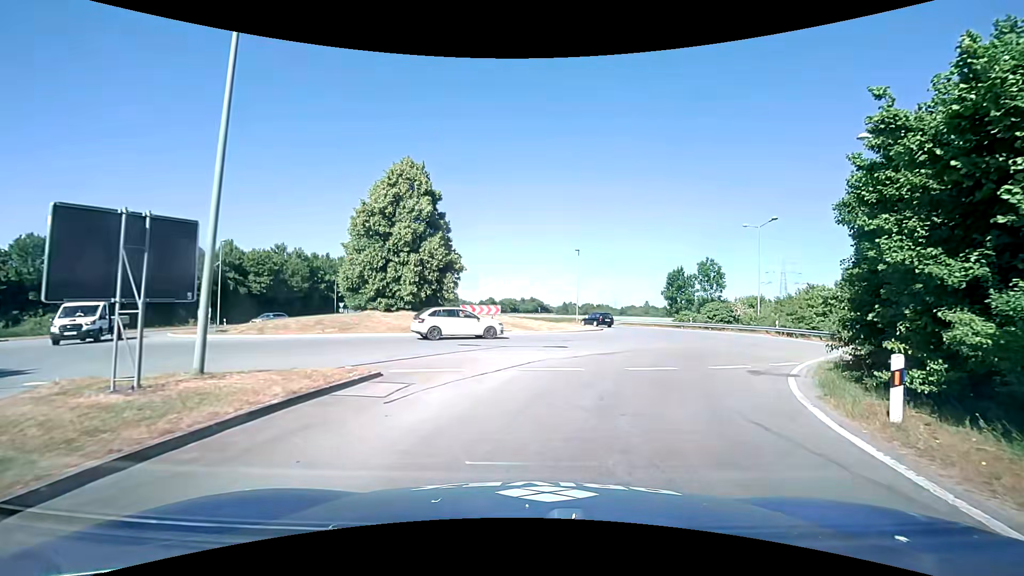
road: primary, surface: asphalt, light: Day
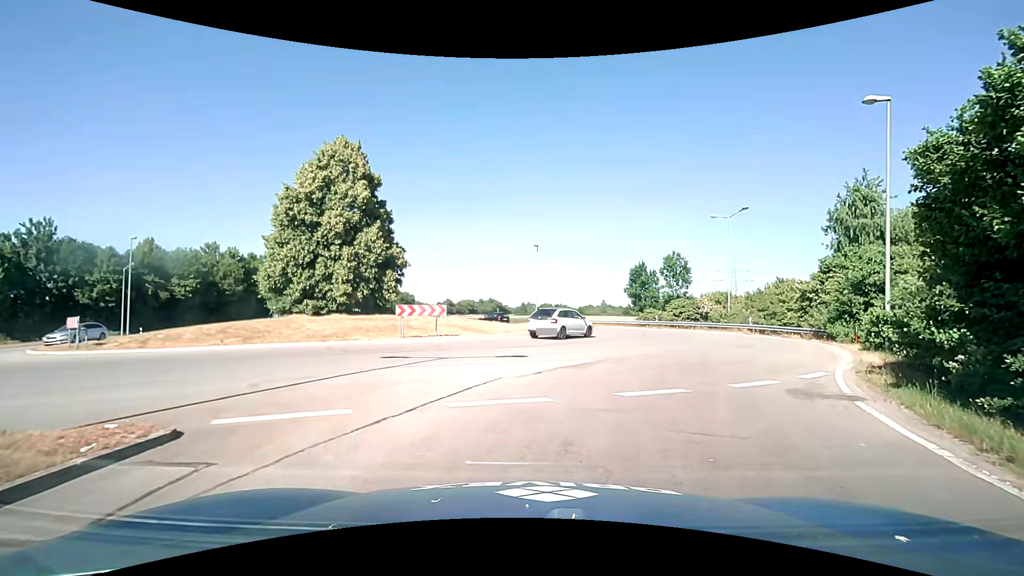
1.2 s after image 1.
(+0.1, +4.6) m; +5°
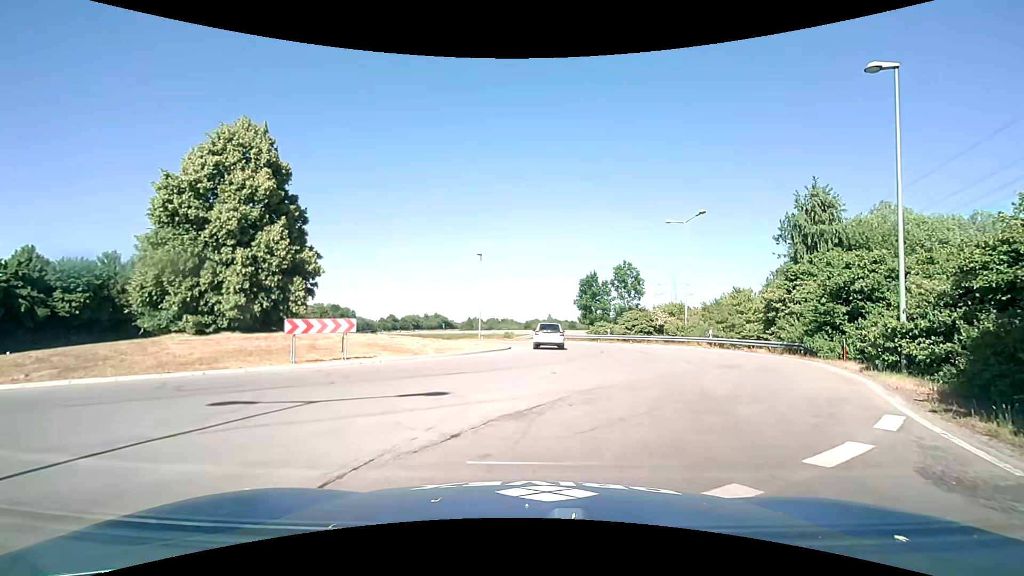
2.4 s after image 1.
(+0.2, +5.3) m; +5°
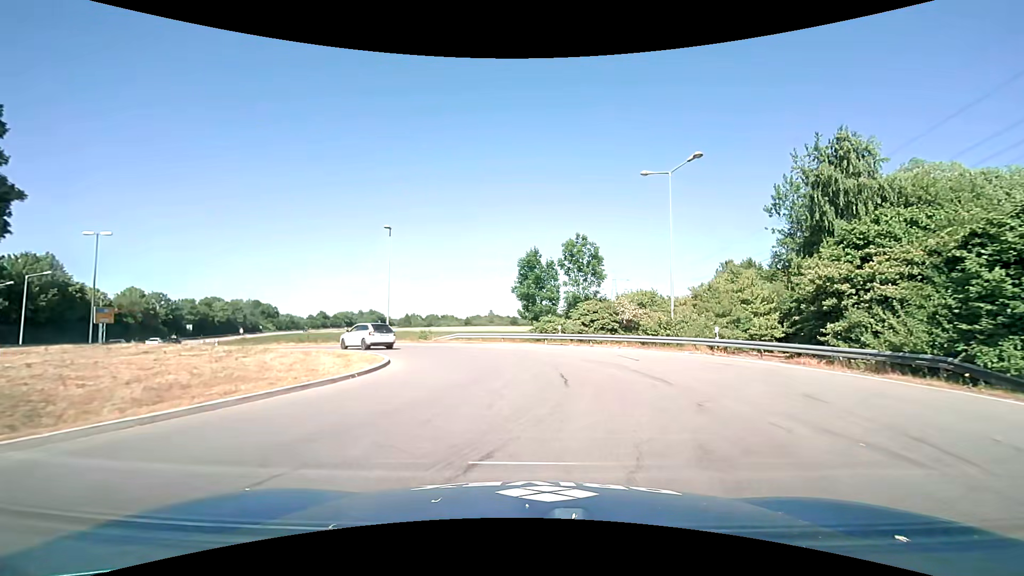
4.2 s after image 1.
(+1.3, +14.3) m; +6°
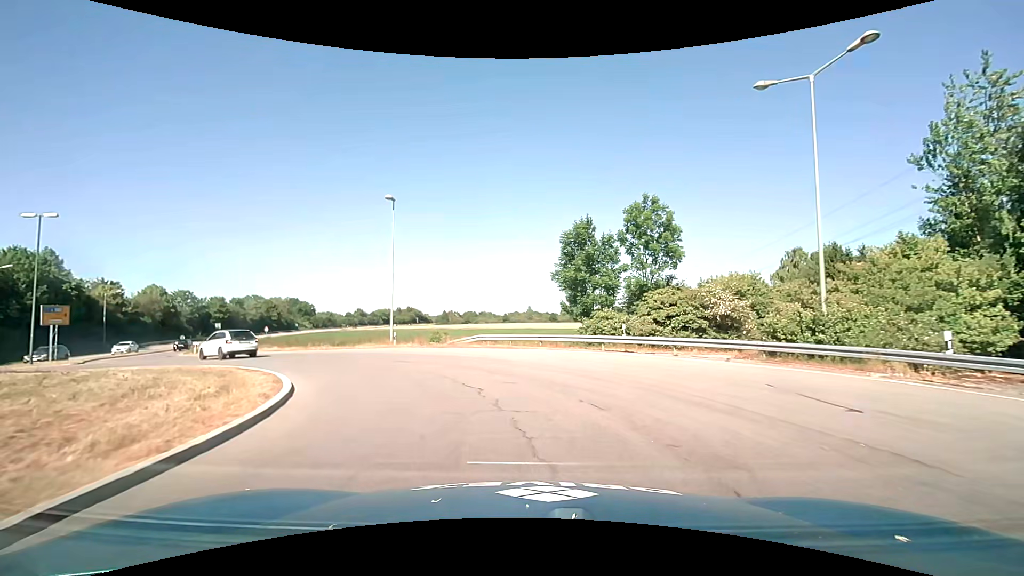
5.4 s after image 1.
(-0.3, +10.4) m; -4°
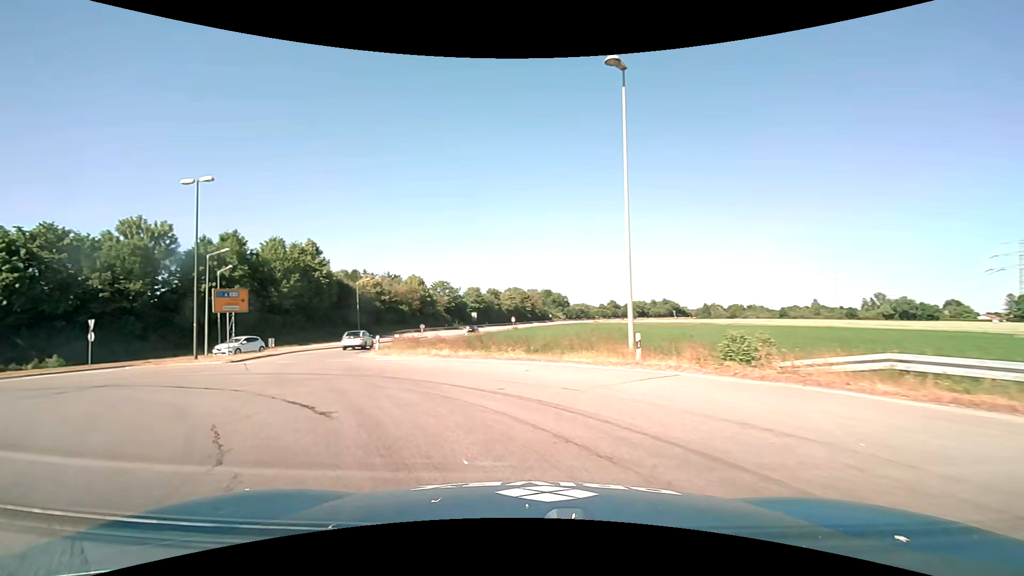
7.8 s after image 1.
(-3.4, +17.4) m; -28°
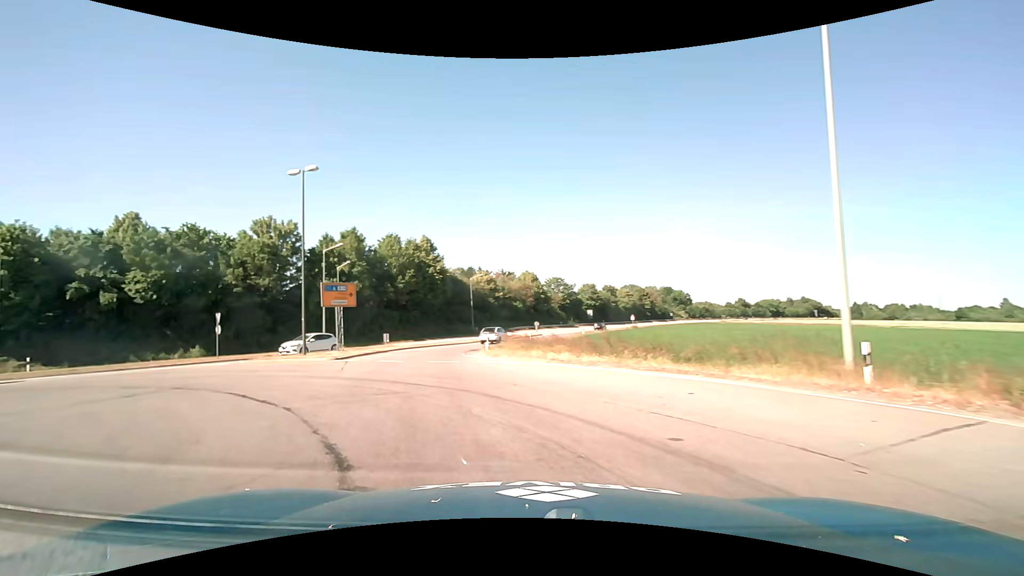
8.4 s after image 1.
(-0.4, +4.1) m; -14°
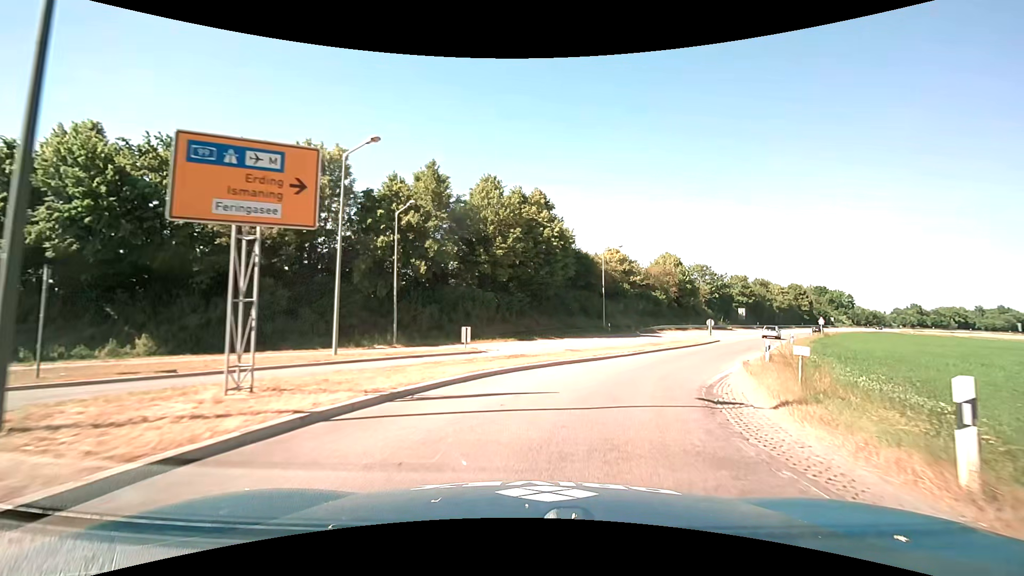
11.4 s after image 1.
(-4.7, +22.7) m; -11°
(+1, +10) (+5, +19) (+9, +28) (+14, +37) (+19, +46) (+24, +54) (+29, +63) (+34, +71) (+40, +80) (+45, +88) m
